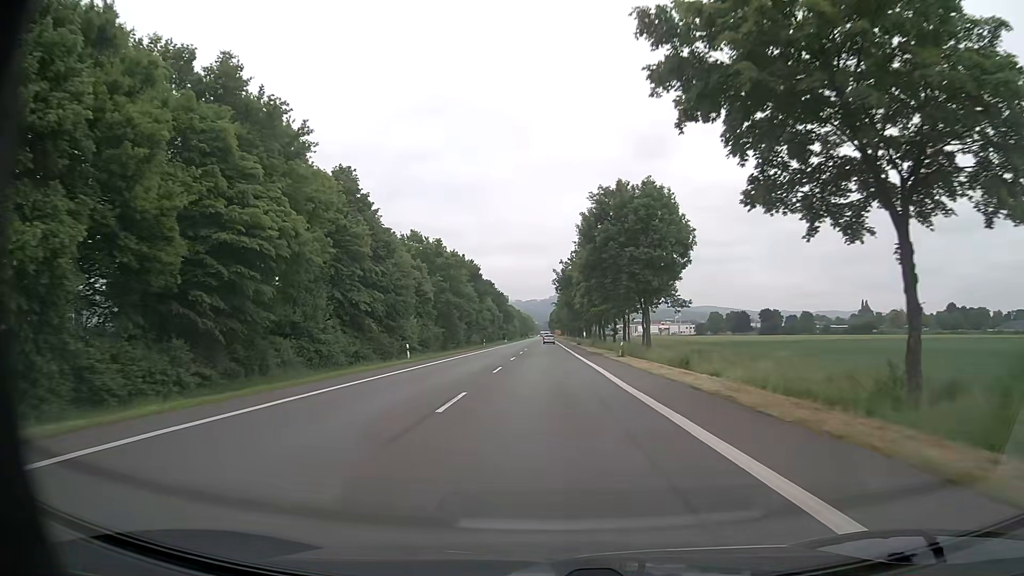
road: primary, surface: asphalt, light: Day
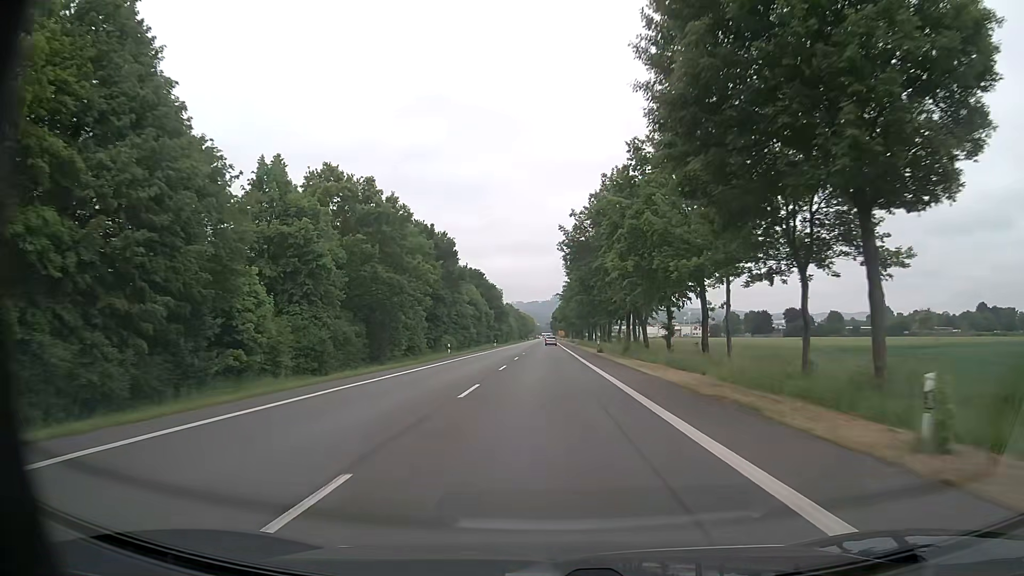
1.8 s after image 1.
(-0.1, +33.8) m; 0°
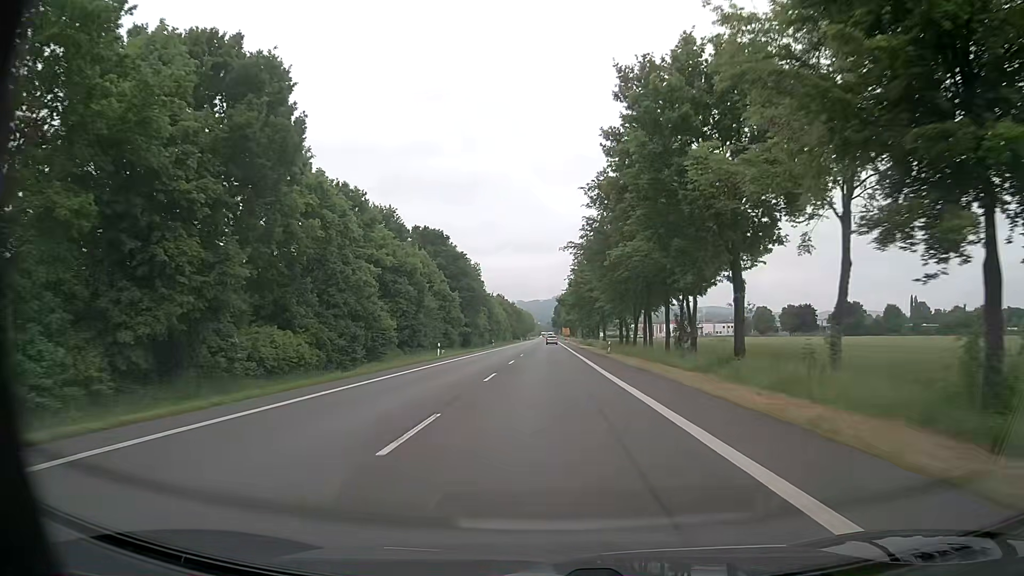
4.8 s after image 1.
(-0.2, +56.3) m; 0°
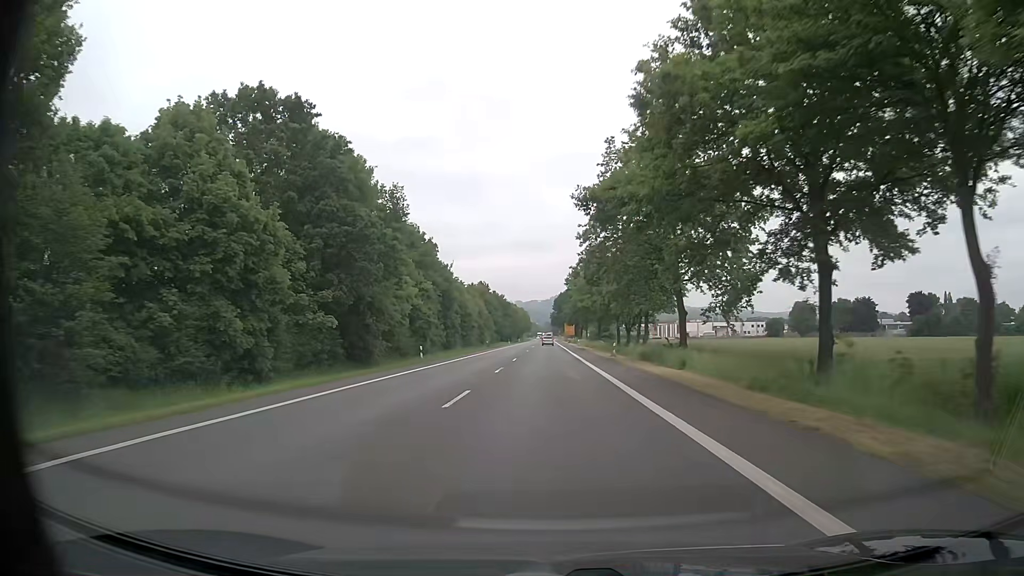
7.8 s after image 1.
(+0.1, +56.4) m; 0°
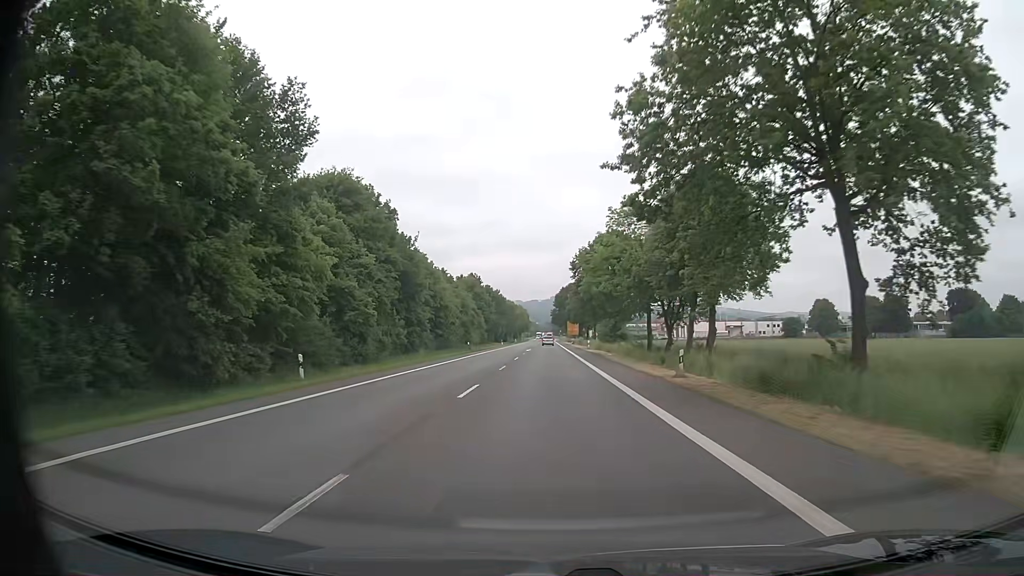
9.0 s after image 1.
(0.0, +22.6) m; 0°
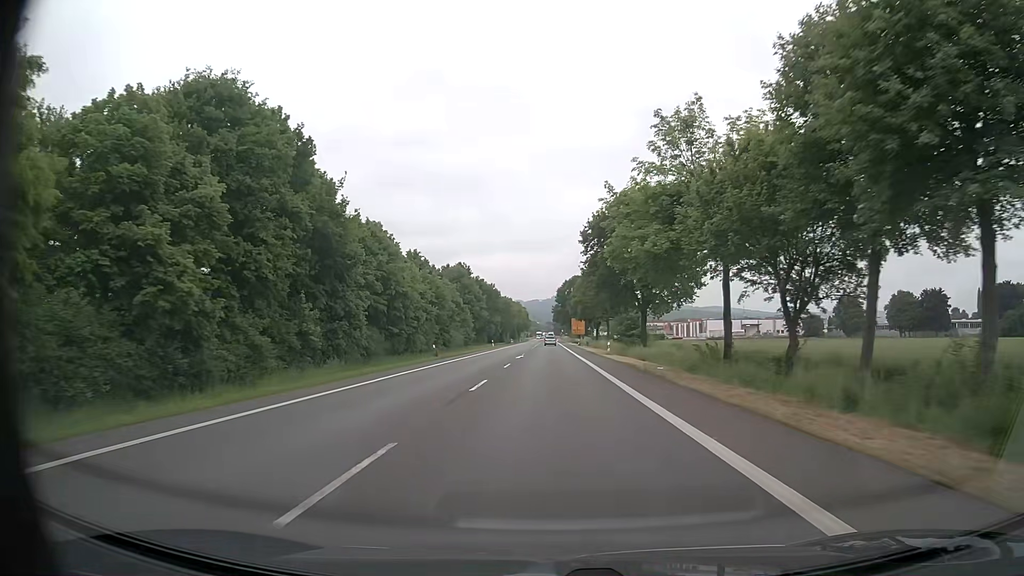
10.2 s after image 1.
(0.0, +22.6) m; 0°
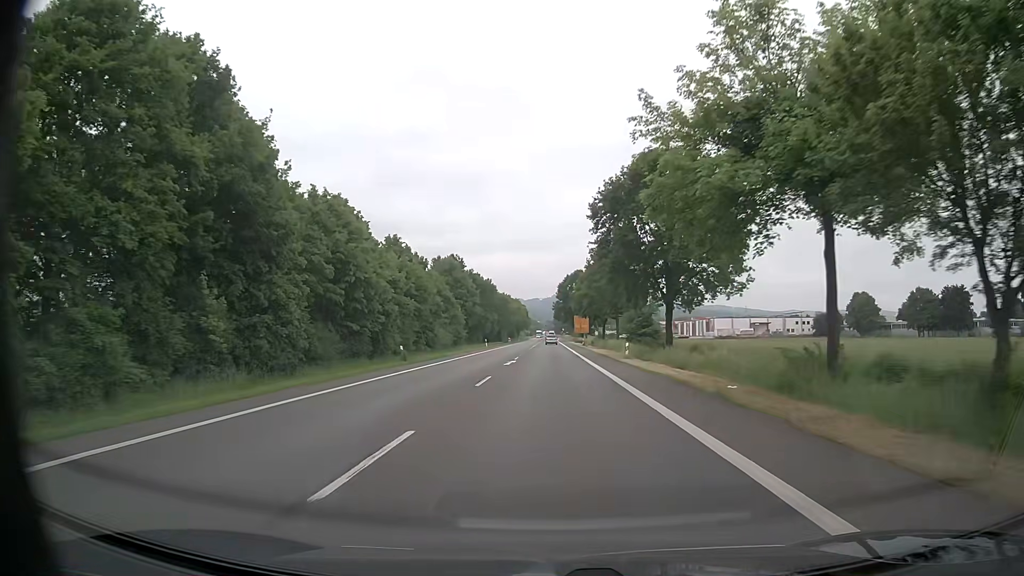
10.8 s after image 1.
(-0.1, +11.3) m; 0°
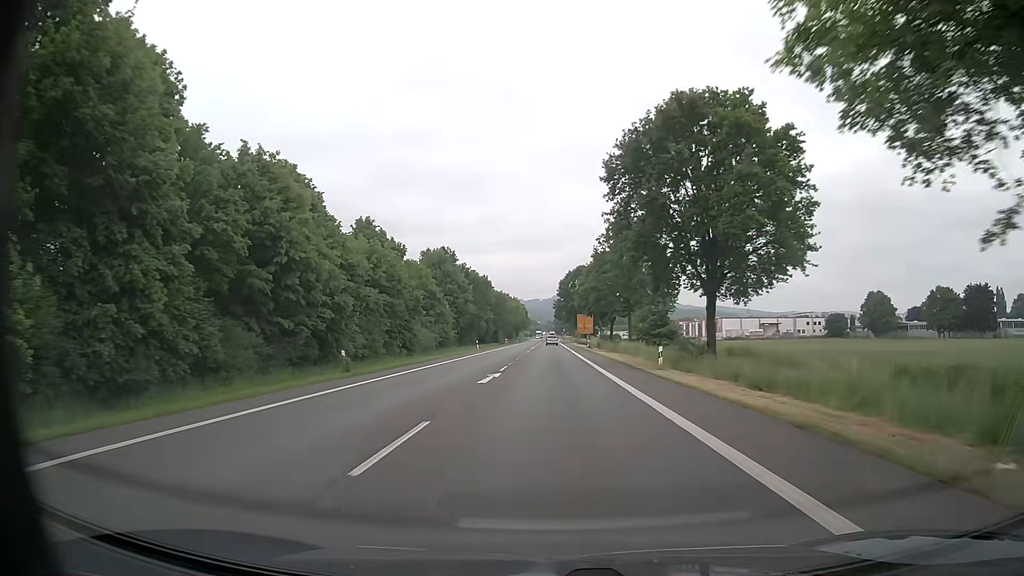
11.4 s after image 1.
(-0.1, +11.3) m; 0°
(0, +10) (0, +20) (0, +30) (0, +40) (0, +50) (0, +60) (0, +70) (0, +80) (0, +90) (0, +100) m
